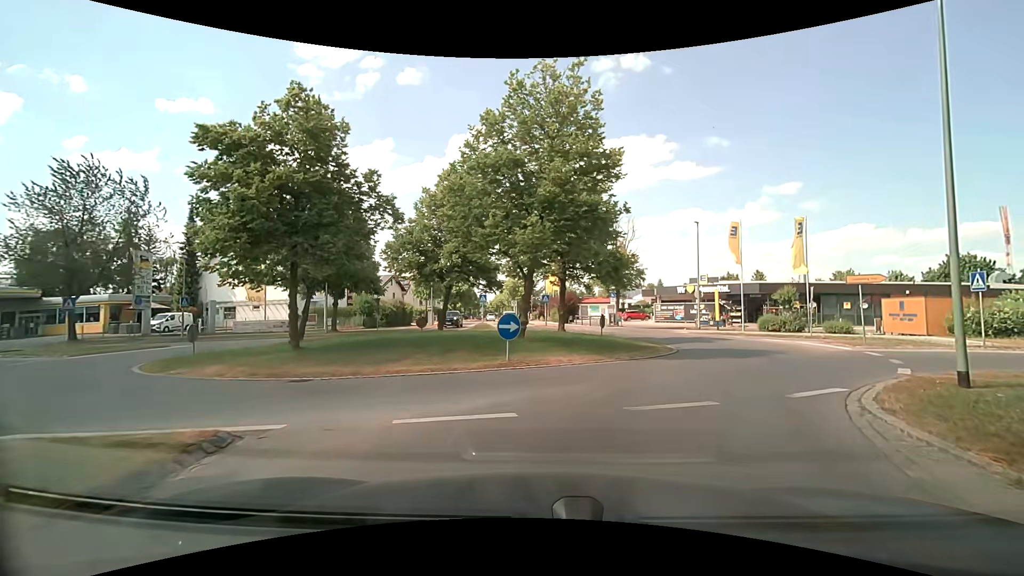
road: tertiary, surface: asphalt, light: Day
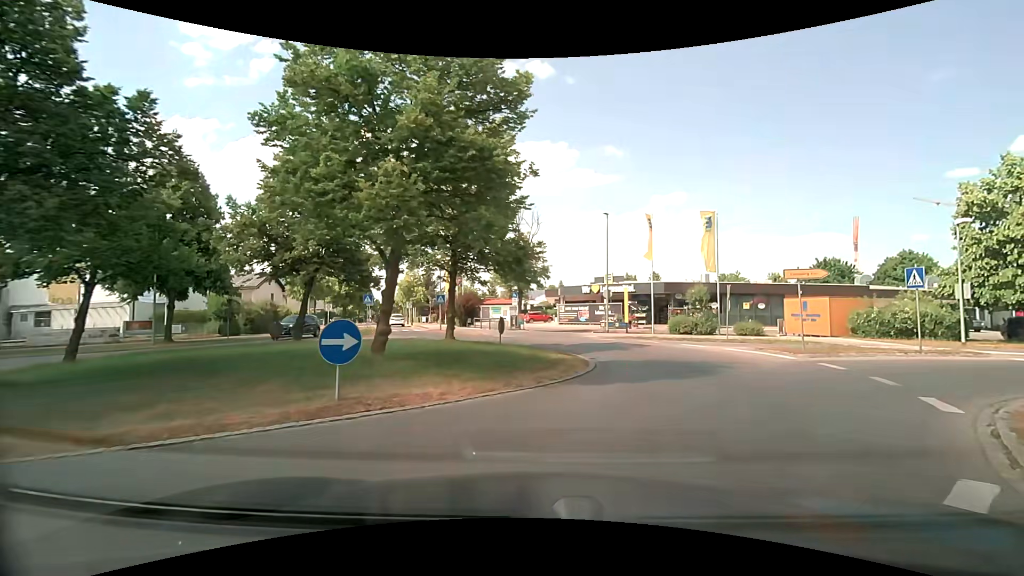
(+0.6, +5.3) m; +12°
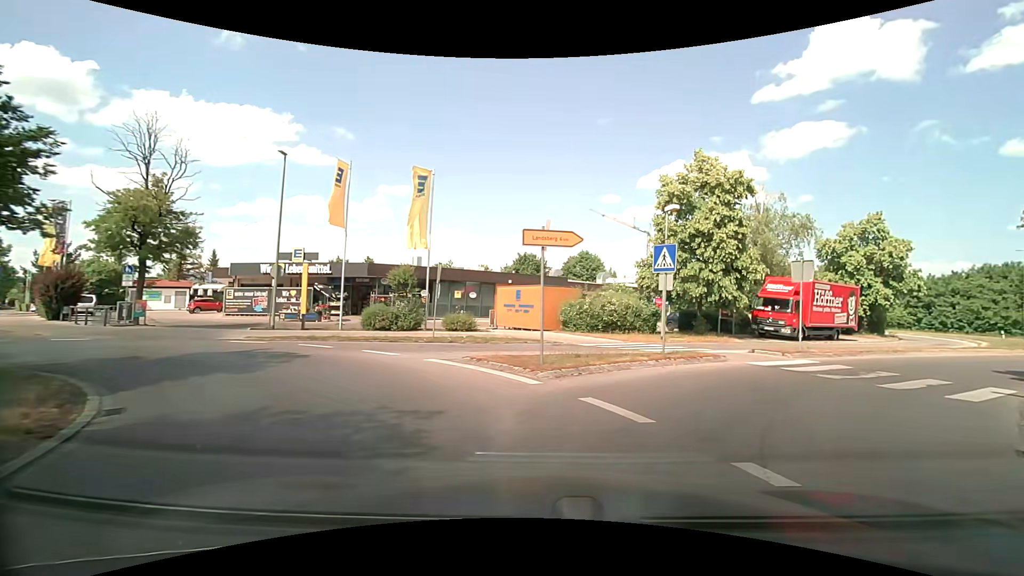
(+2.4, +8.9) m; +31°
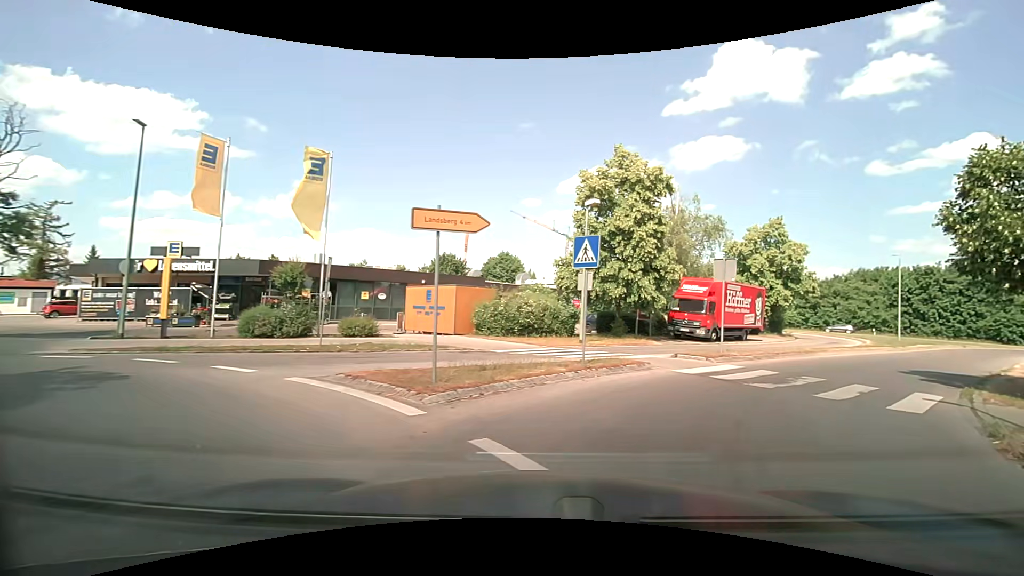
(+0.2, +2.3) m; +10°
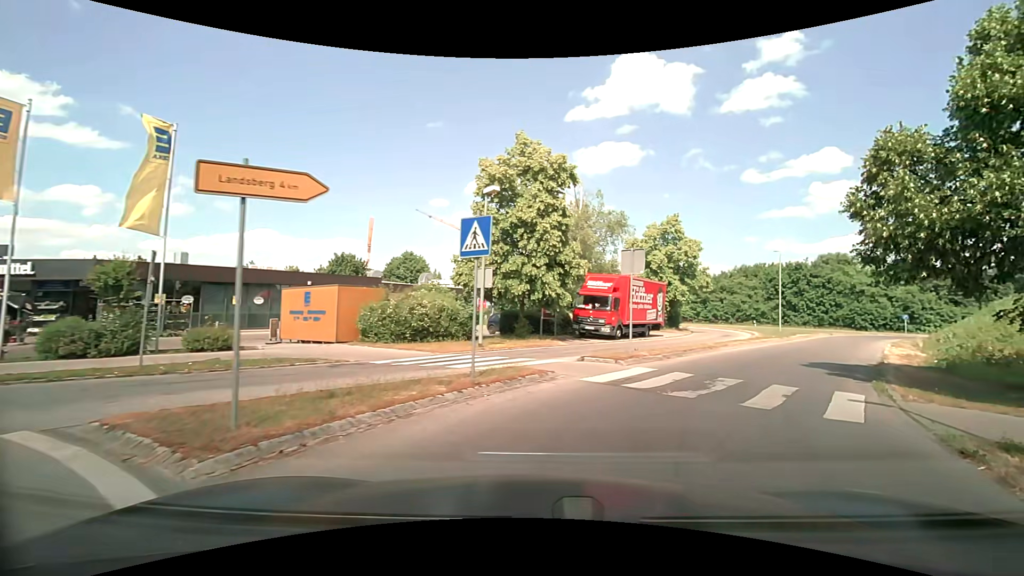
(+0.3, +2.5) m; +12°
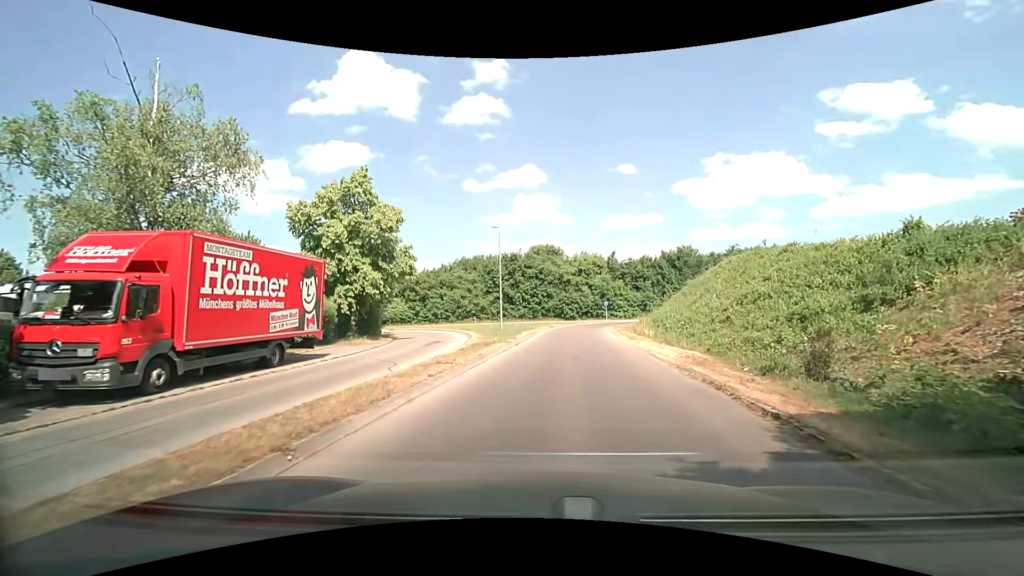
(+5.1, +15.2) m; +30°
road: secondary_link
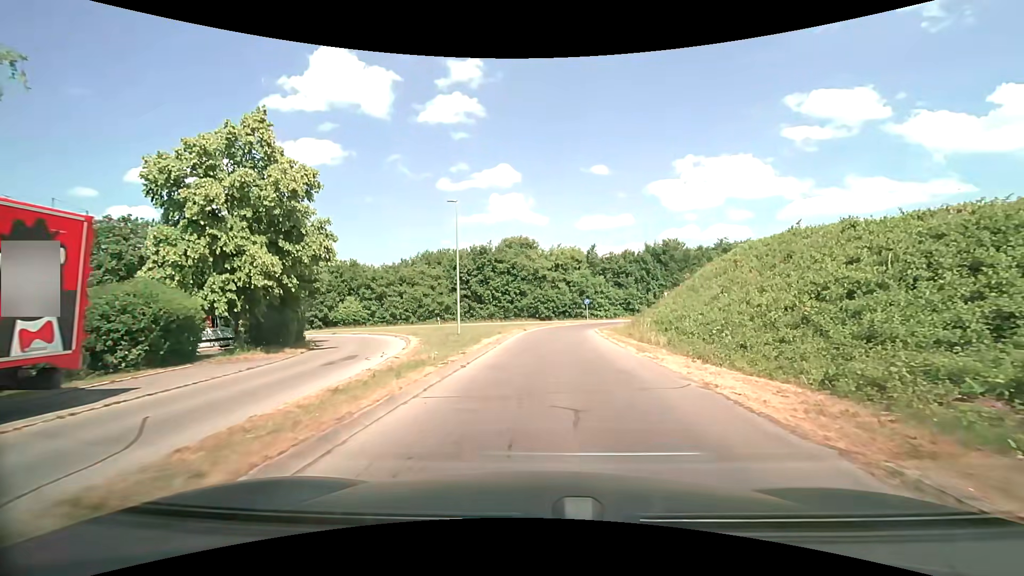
(-0.1, +8.8) m; +1°
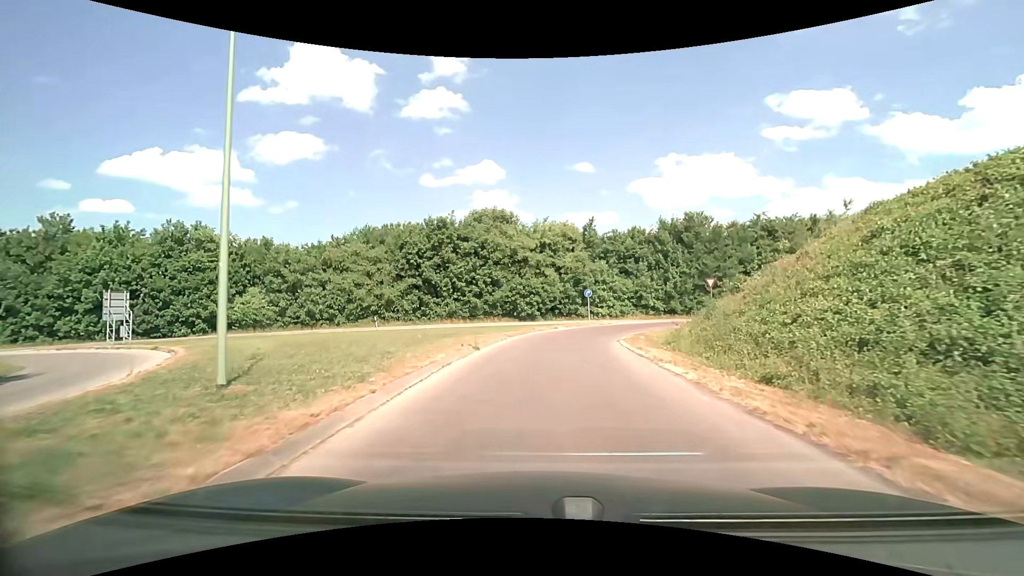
(+0.4, +19.8) m; +2°
